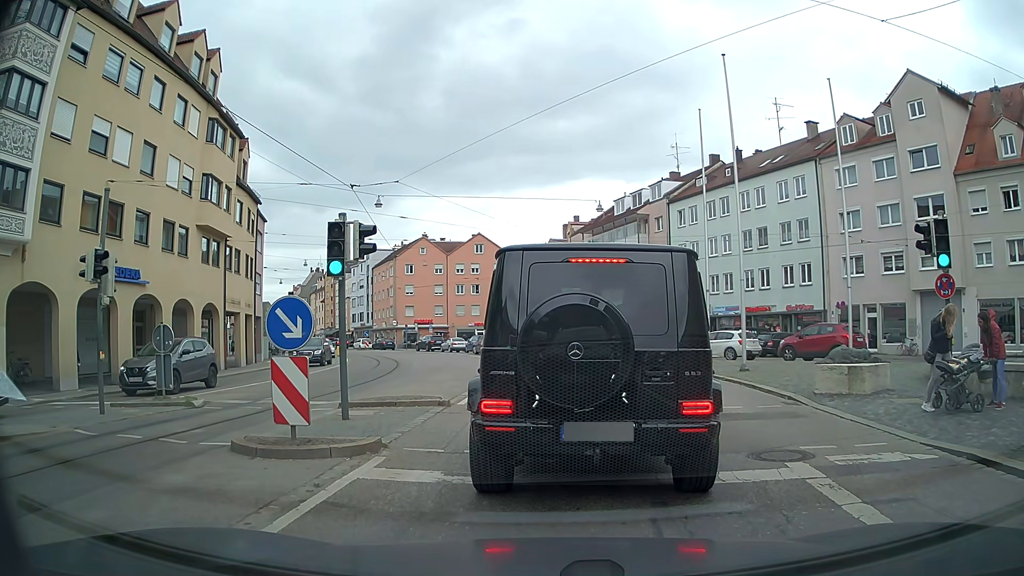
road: tertiary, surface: asphalt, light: Day
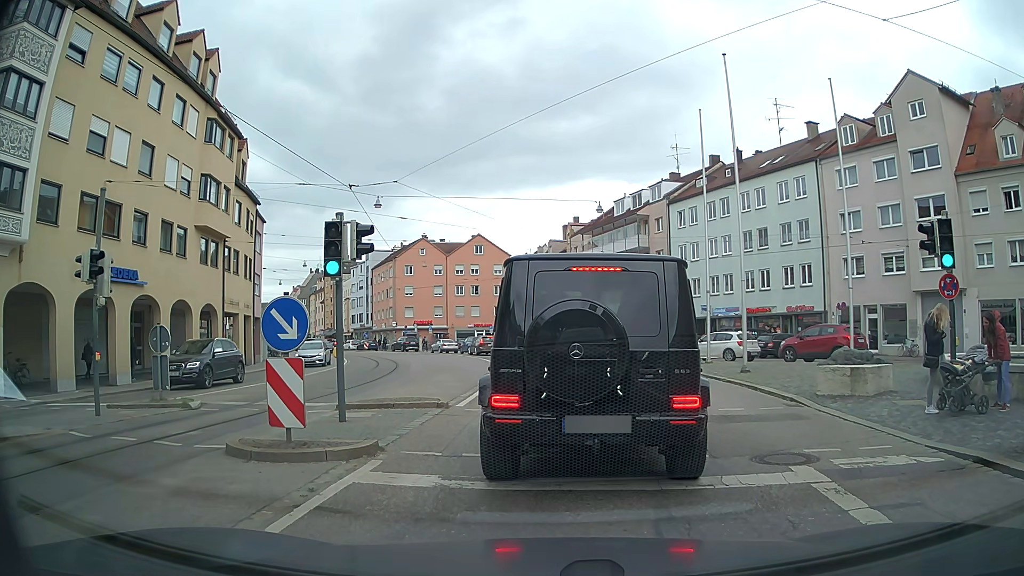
(0.0, +0.1) m; 0°
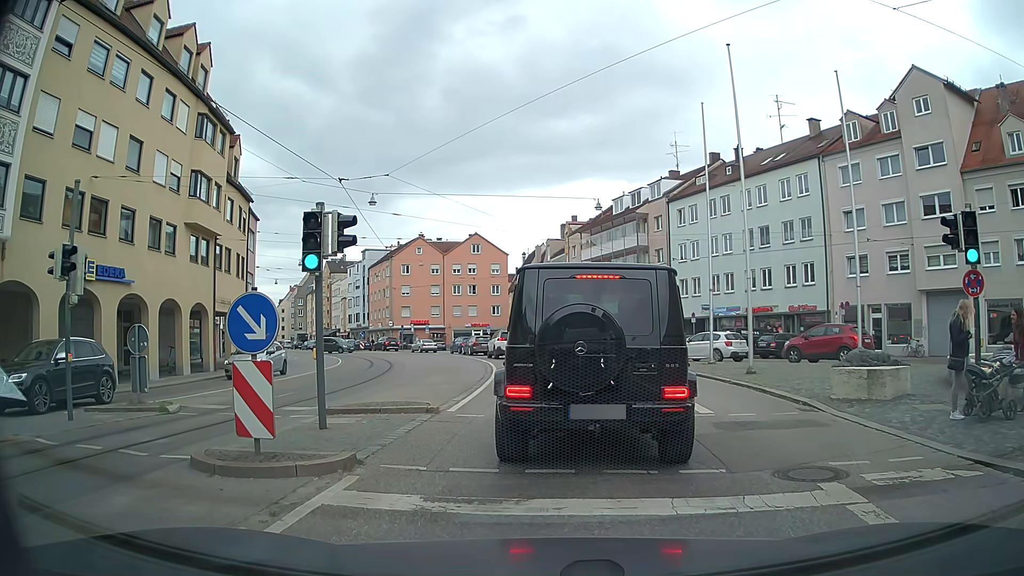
(0.0, +0.8) m; 0°
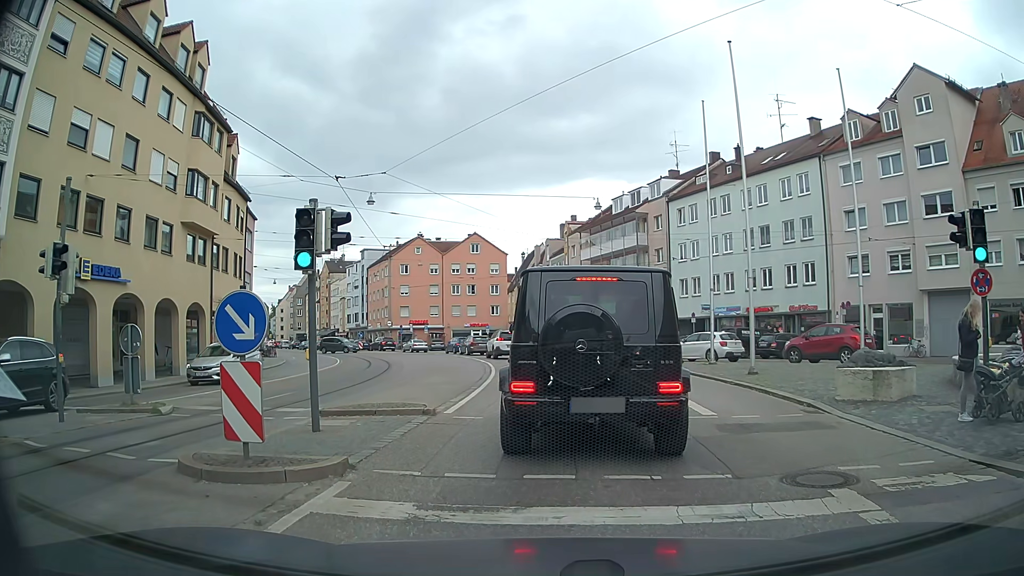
(0.0, +0.3) m; 0°
(0, +10) (0, +20) (0, +30) (-2, +40) (-5, +49) (-8, +59) (-12, +68) (-17, +76) (-23, +85) (-29, +93) m
